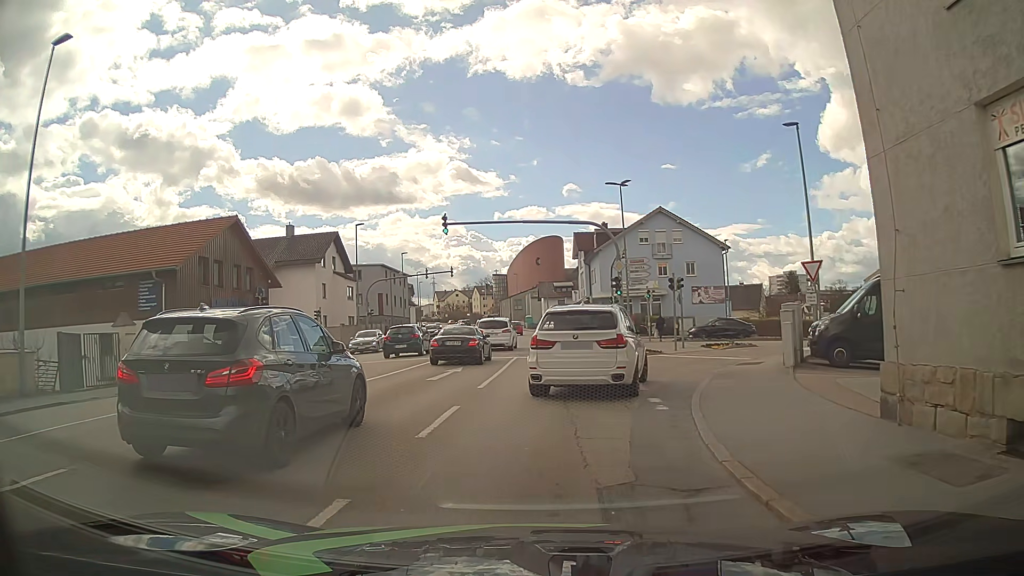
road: tertiary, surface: asphalt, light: Day
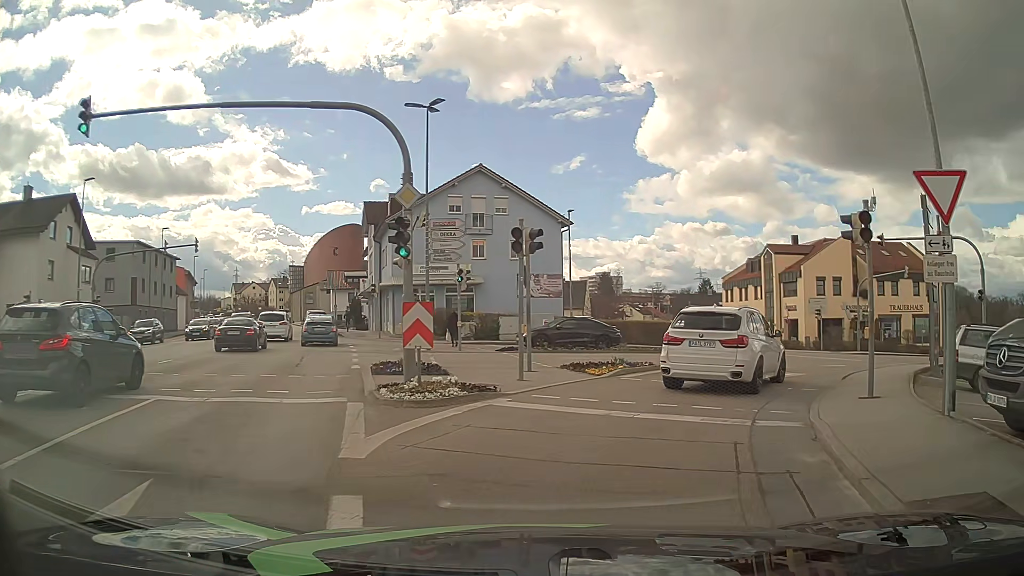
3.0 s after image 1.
(+1.5, +16.0) m; +16°
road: tertiary_link
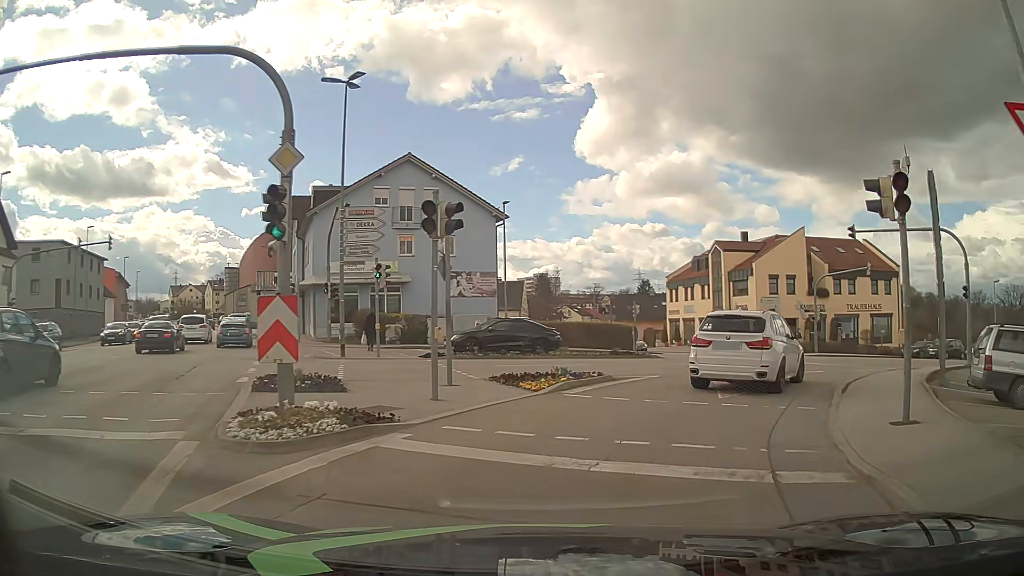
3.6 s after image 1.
(+0.2, +3.4) m; +5°
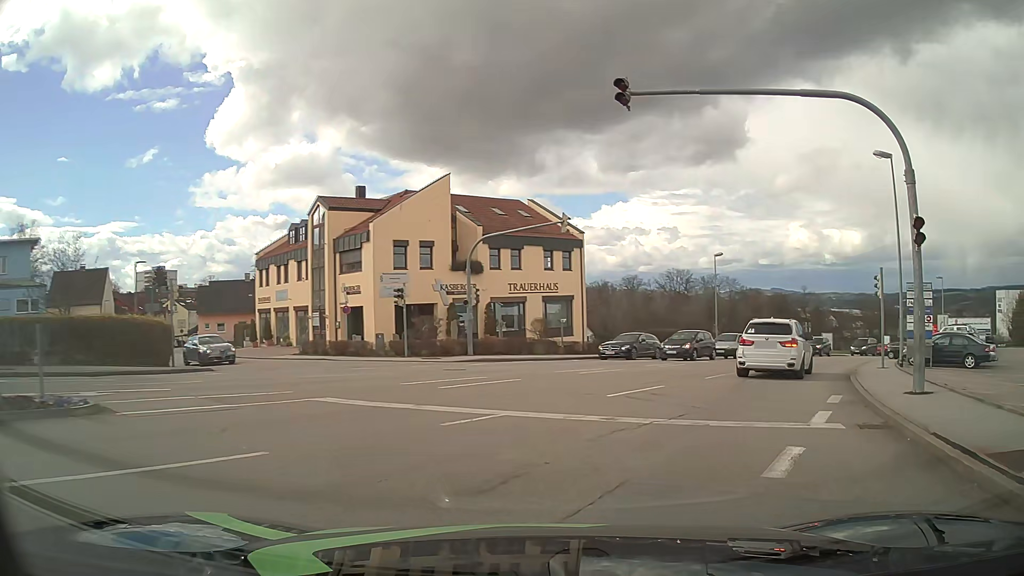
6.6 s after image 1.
(+5.2, +17.9) m; +32°
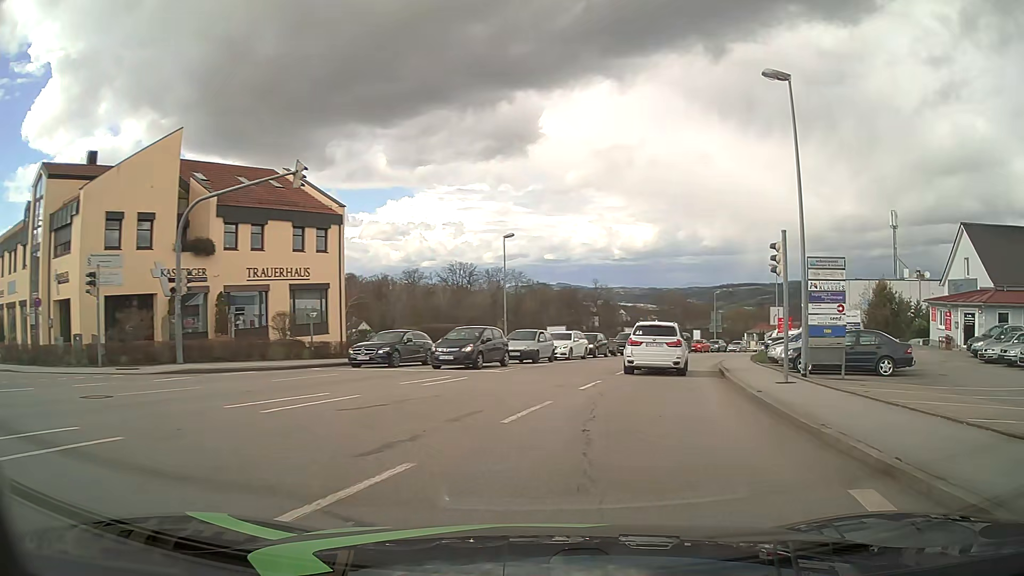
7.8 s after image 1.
(+1.6, +9.2) m; +19°
(+1, +10) (+3, +20) (+6, +29) (+9, +39) (+12, +48) (+17, +57) (+21, +66) (+27, +75) (+32, +83) (+38, +91) m
